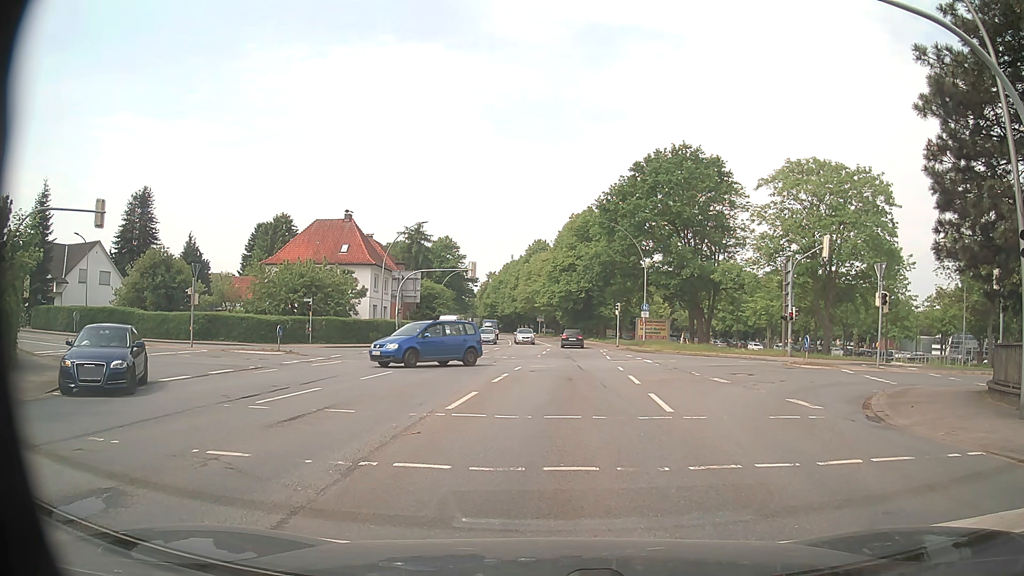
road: primary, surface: asphalt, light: Day
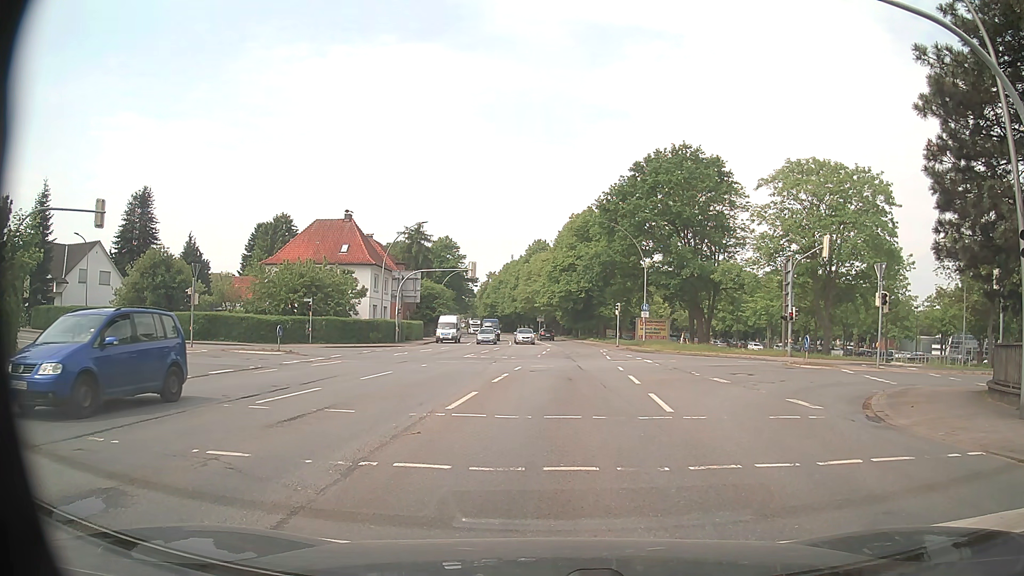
(0.0, 0.0) m; 0°
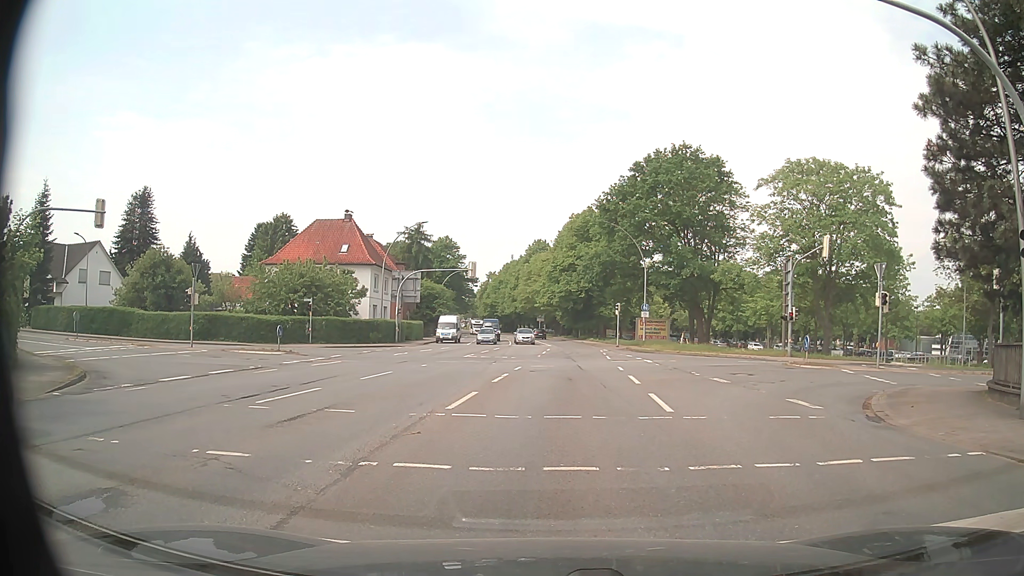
(0.0, 0.0) m; 0°
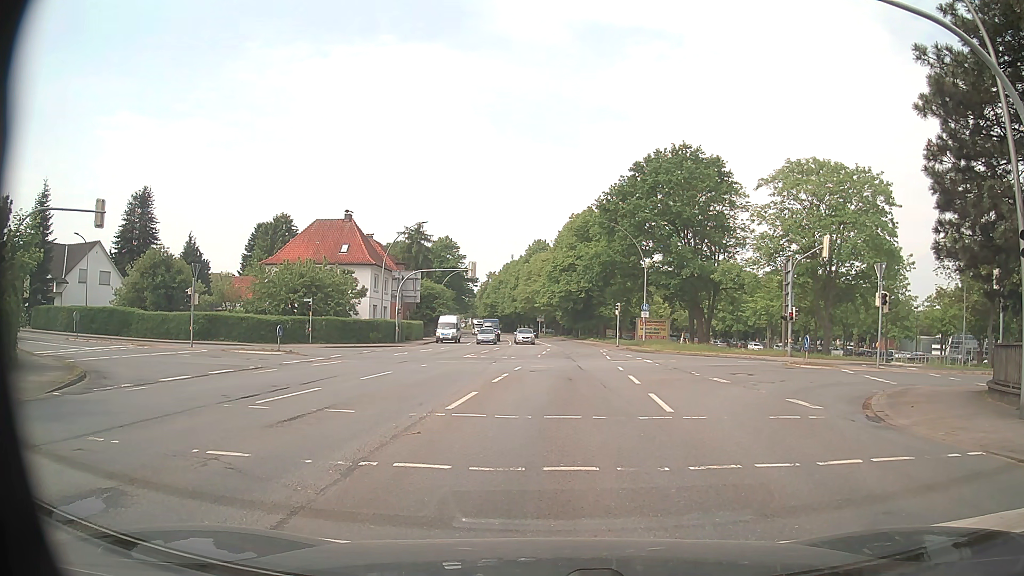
(0.0, 0.0) m; 0°
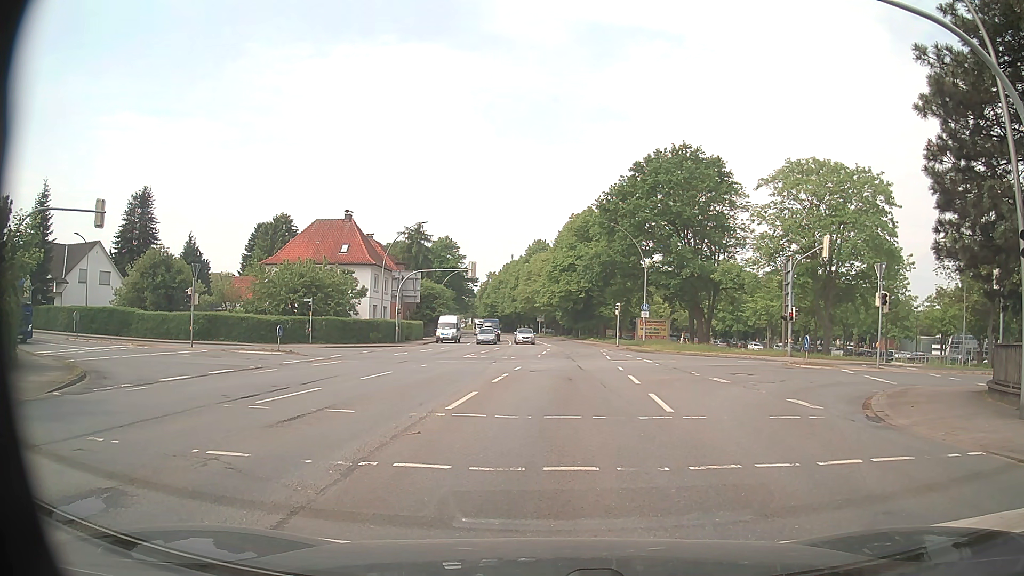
(0.0, 0.0) m; 0°
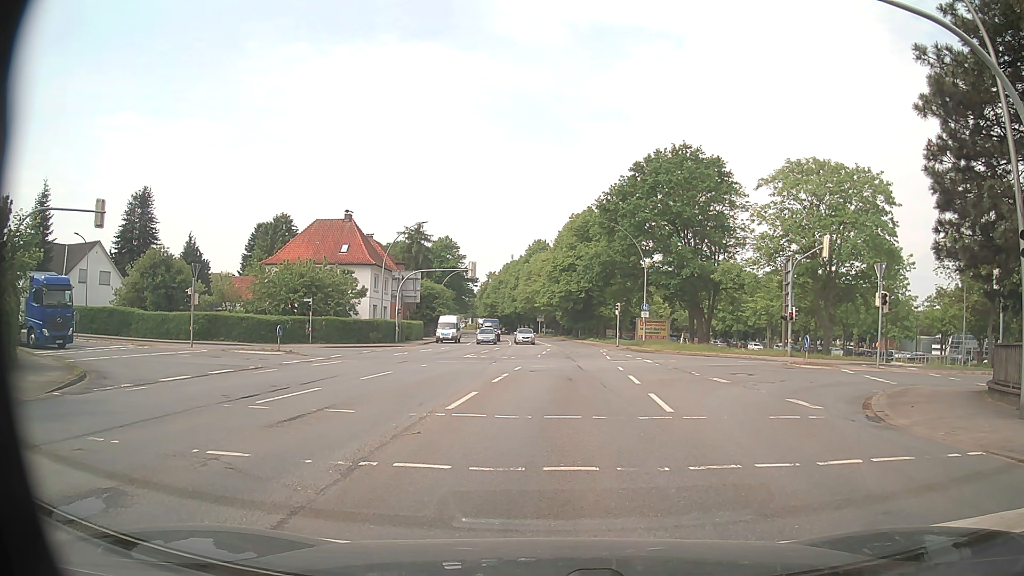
(0.0, 0.0) m; 0°
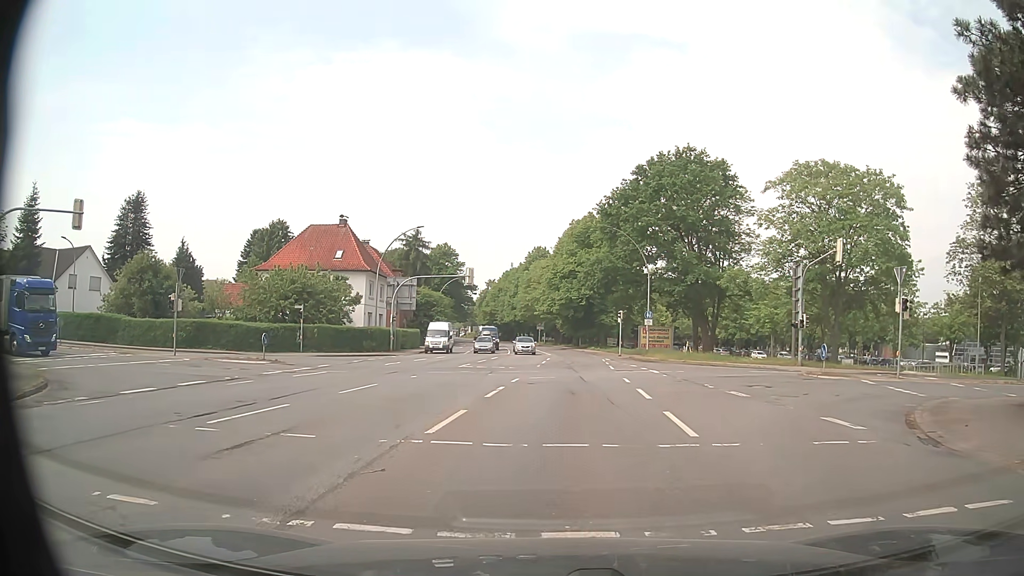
(0.0, +2.1) m; -2°
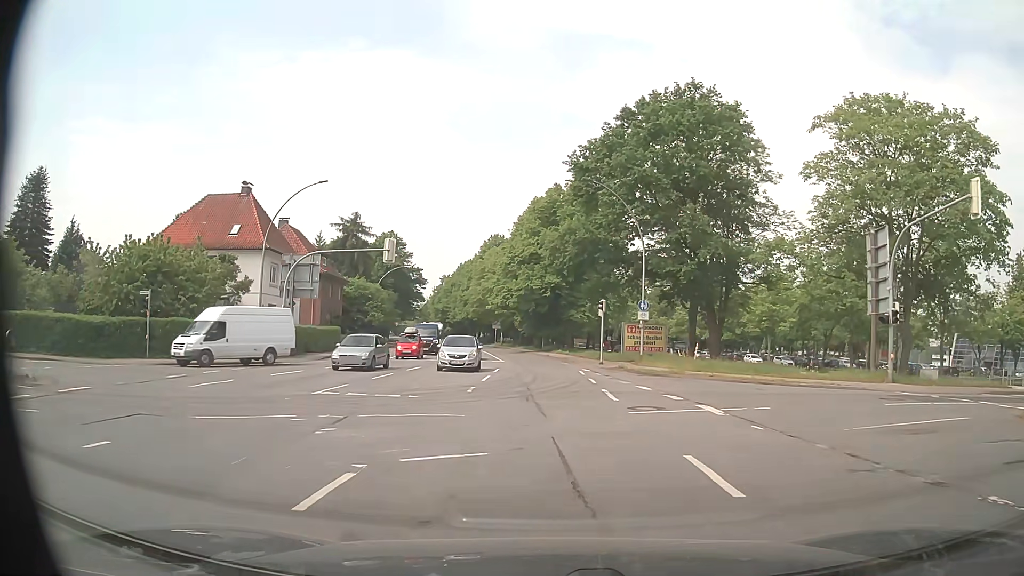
(+0.6, +16.5) m; +4°
(0, +10) (0, +20) (-1, +30) (-1, +40) (-2, +50) (-4, +60) (-5, +70) (-7, +79) (-9, +89) (-12, +99) m
